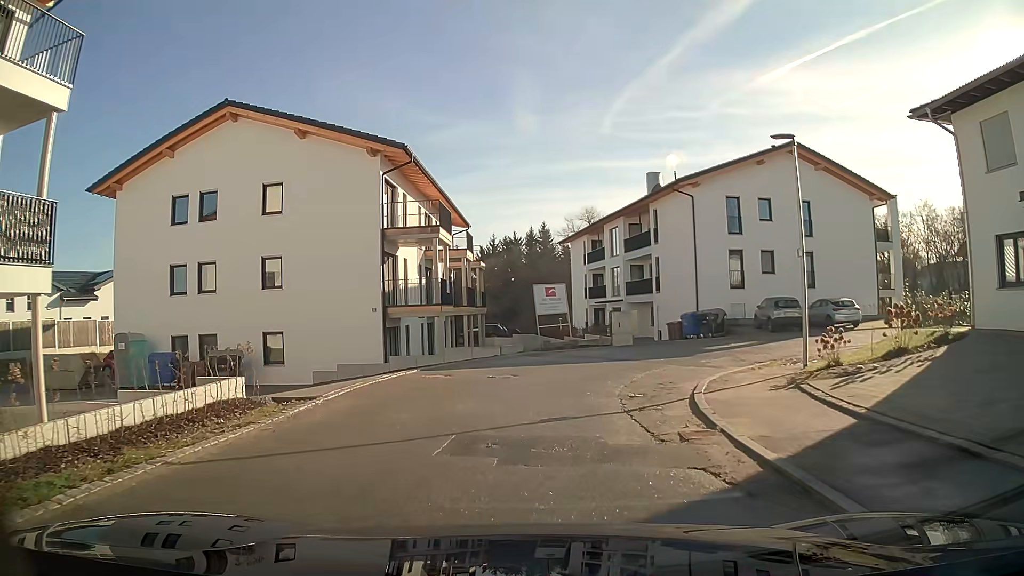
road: residential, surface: asphalt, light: Day
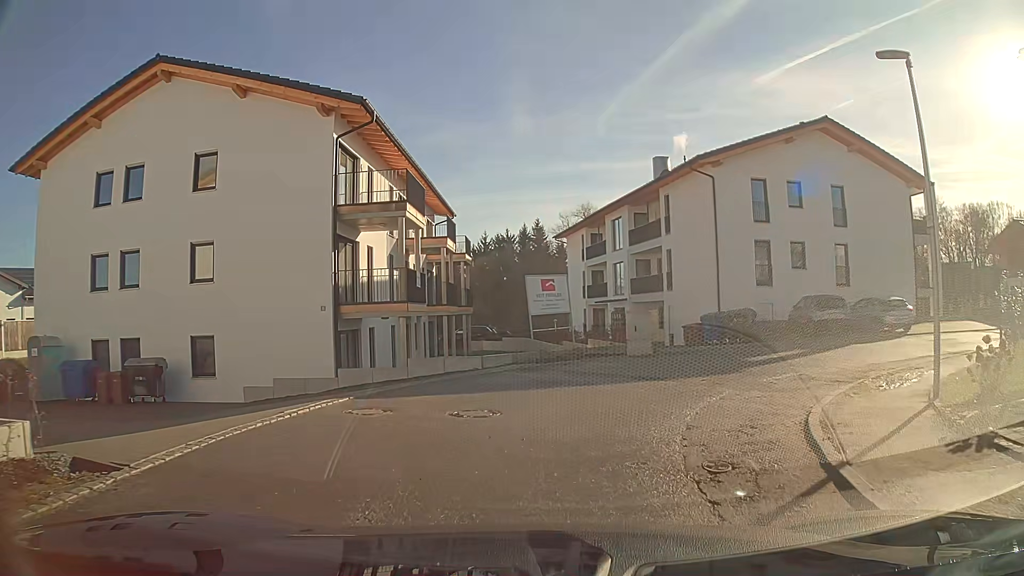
(+0.1, +5.7) m; +2°
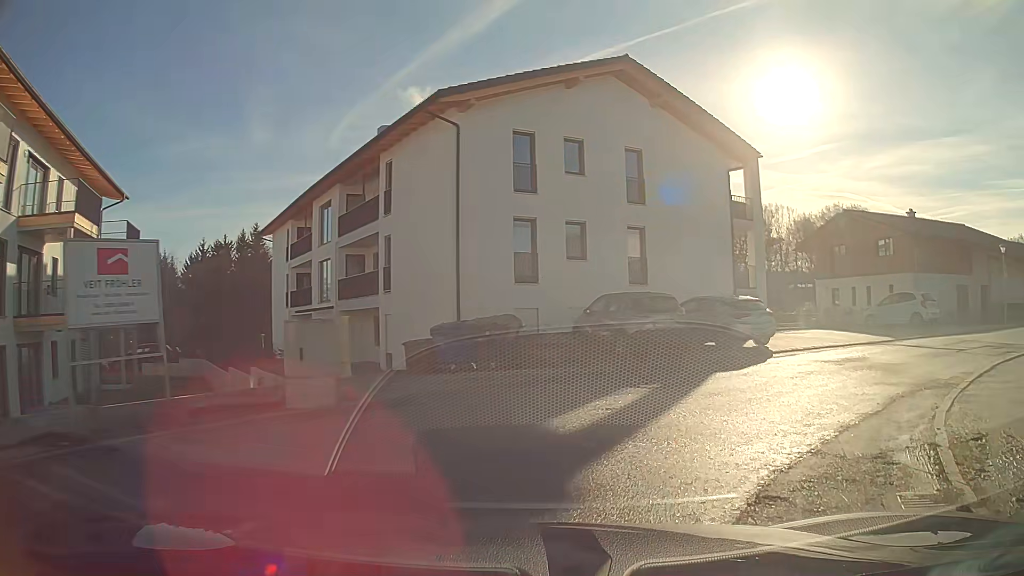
(+2.1, +10.4) m; +26°
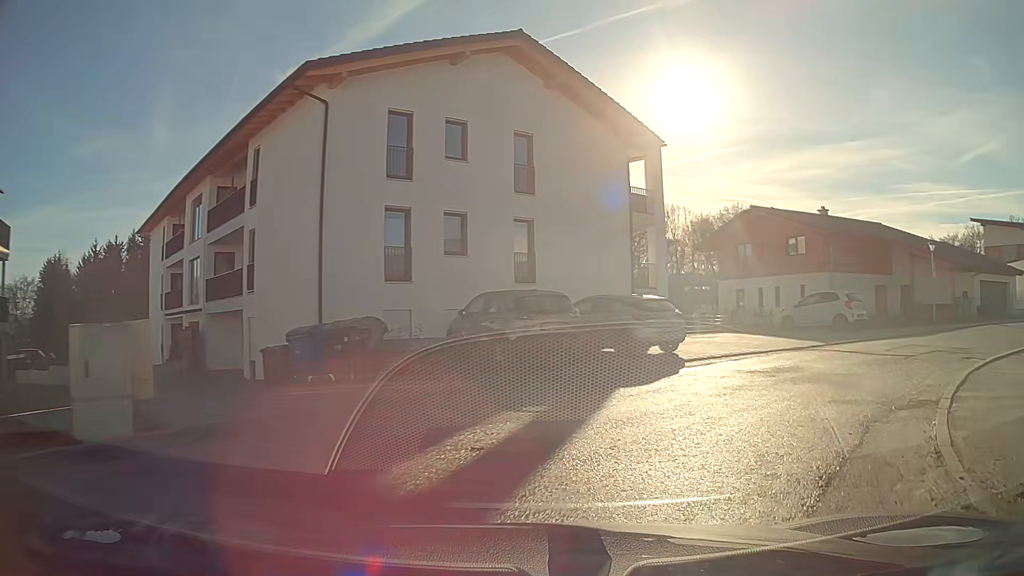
(+0.2, +2.7) m; +10°
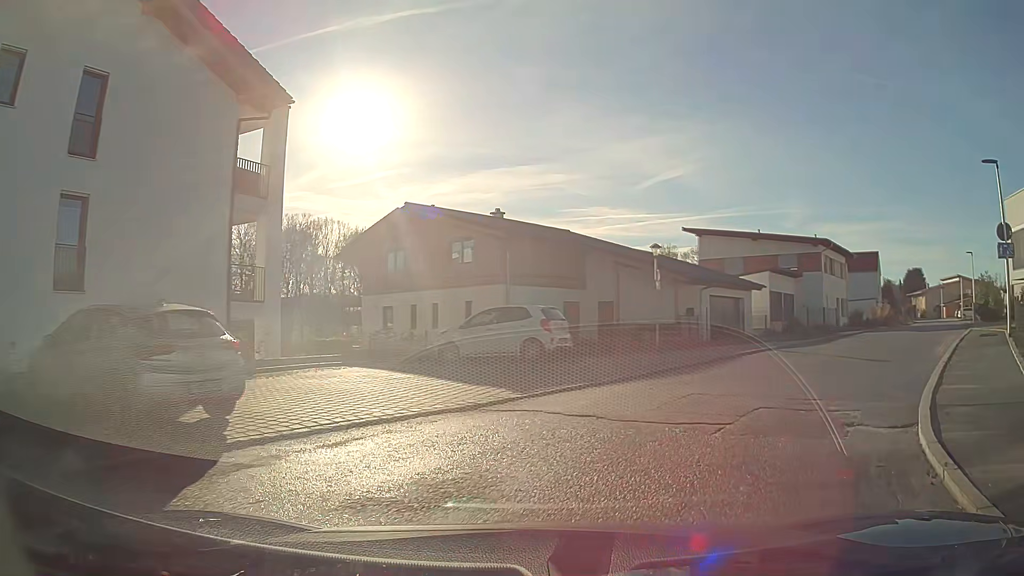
(+2.1, +8.1) m; +28°
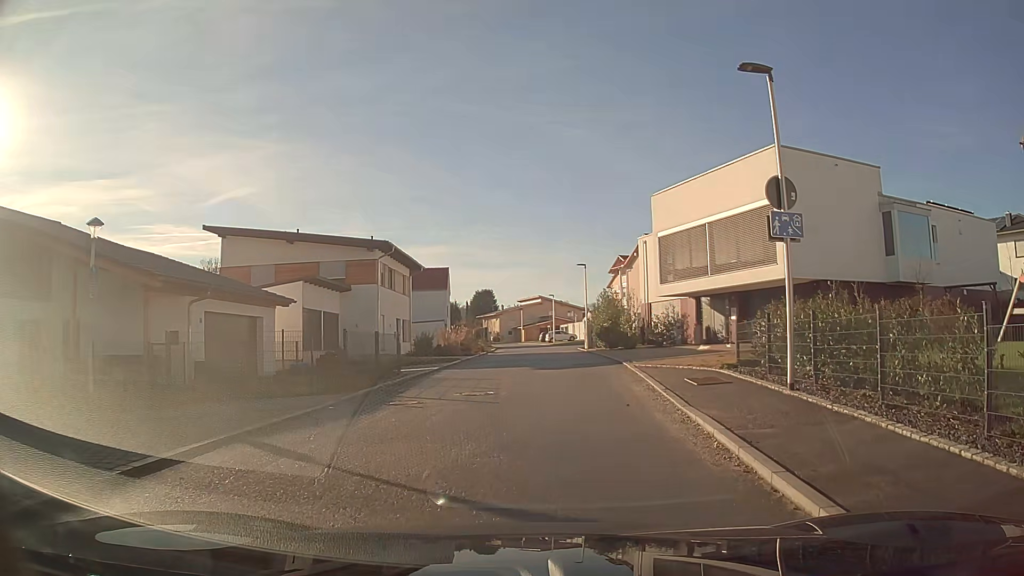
(+3.5, +10.6) m; +35°
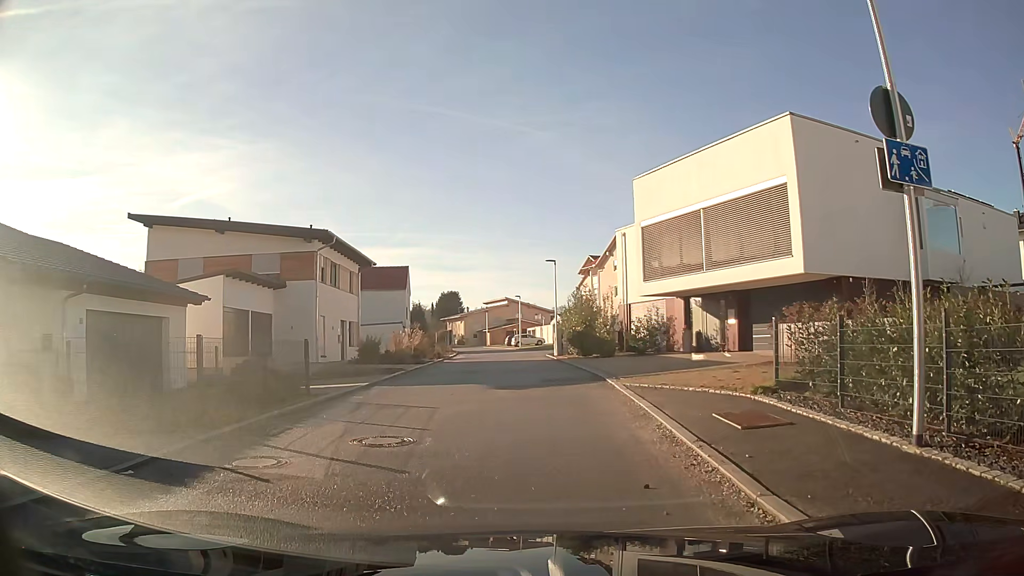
(+0.1, +4.9) m; +2°
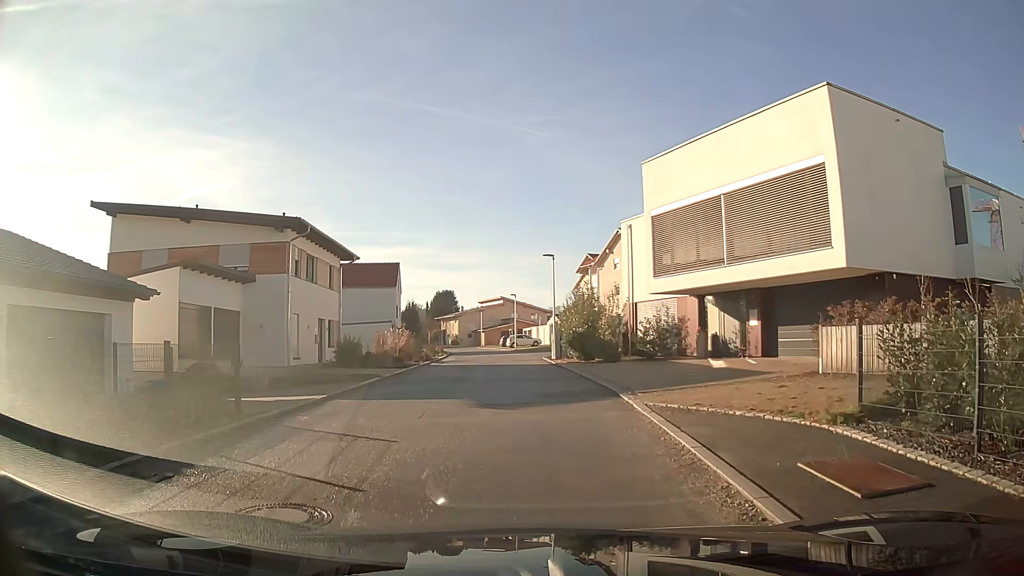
(0.0, +3.2) m; 0°
(0, +10) (0, +20) (-1, +30) (-1, +40) (+3, +49) (+12, +53) (+22, +57) (+31, +60) (+40, +64) (+49, +68) m
